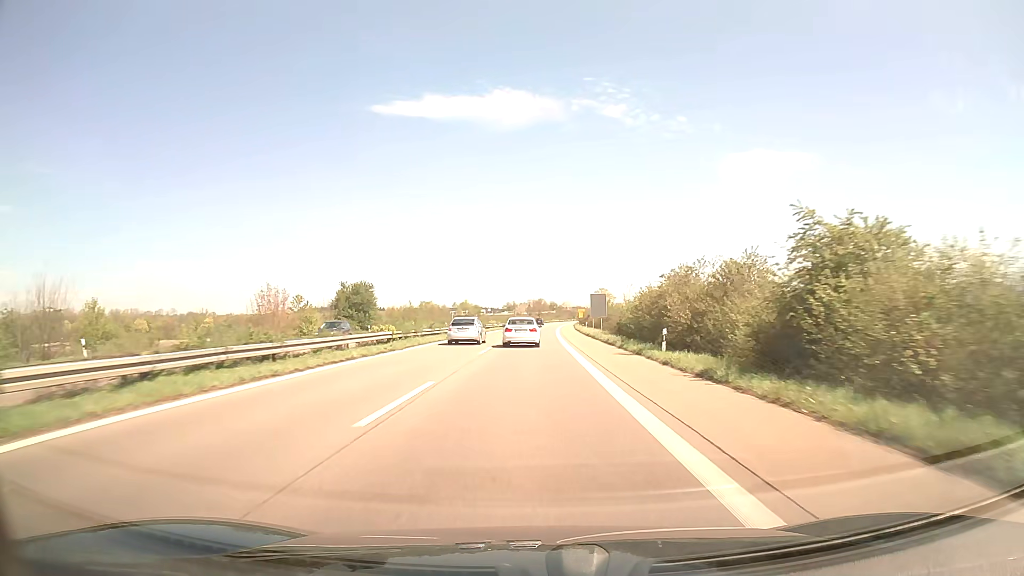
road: trunk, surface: asphalt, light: Day
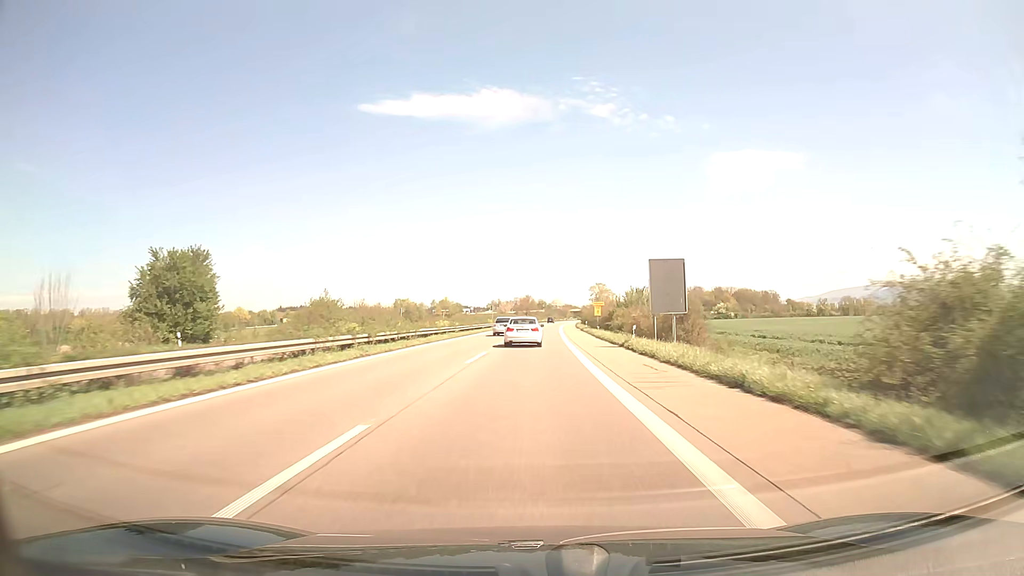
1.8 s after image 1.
(+0.4, +42.0) m; +1°
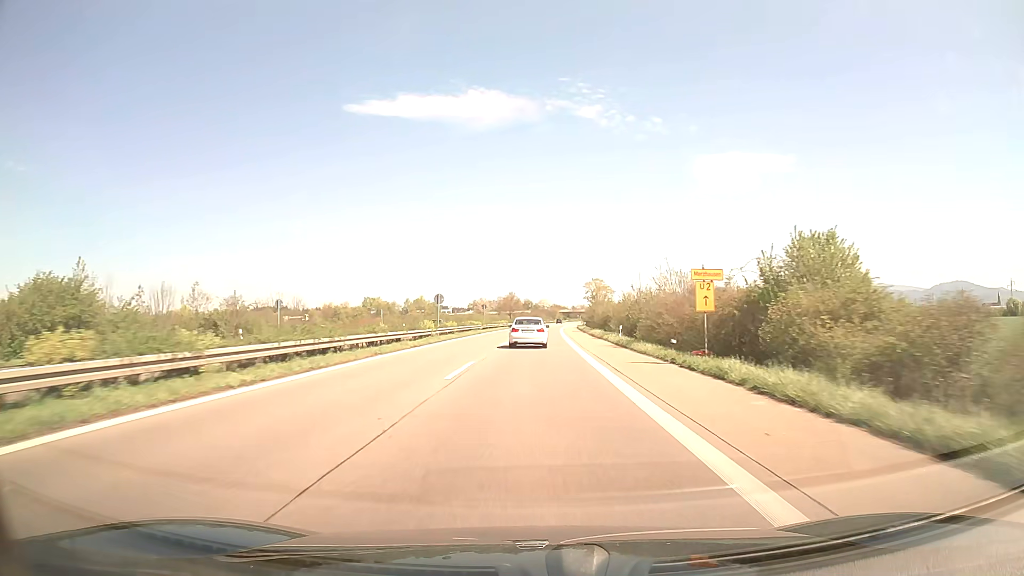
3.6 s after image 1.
(+0.4, +41.8) m; +1°
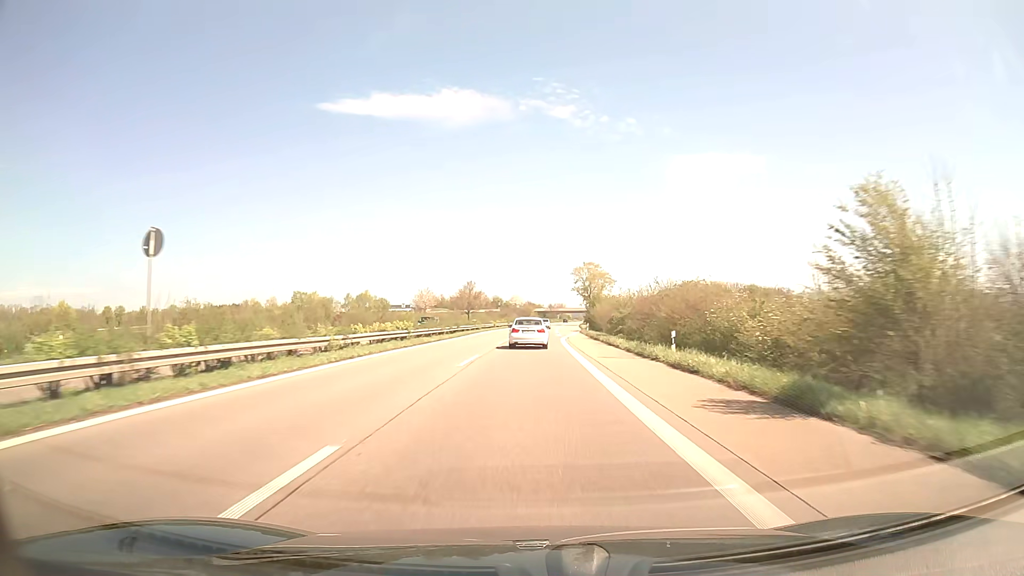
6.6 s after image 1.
(+1.5, +68.4) m; +2°
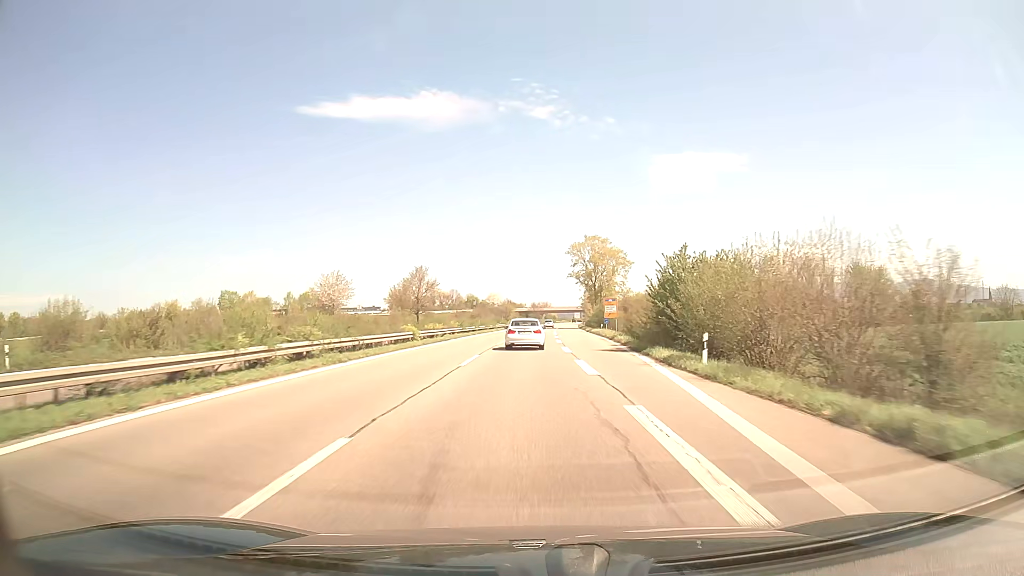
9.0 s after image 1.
(+0.8, +53.7) m; +2°
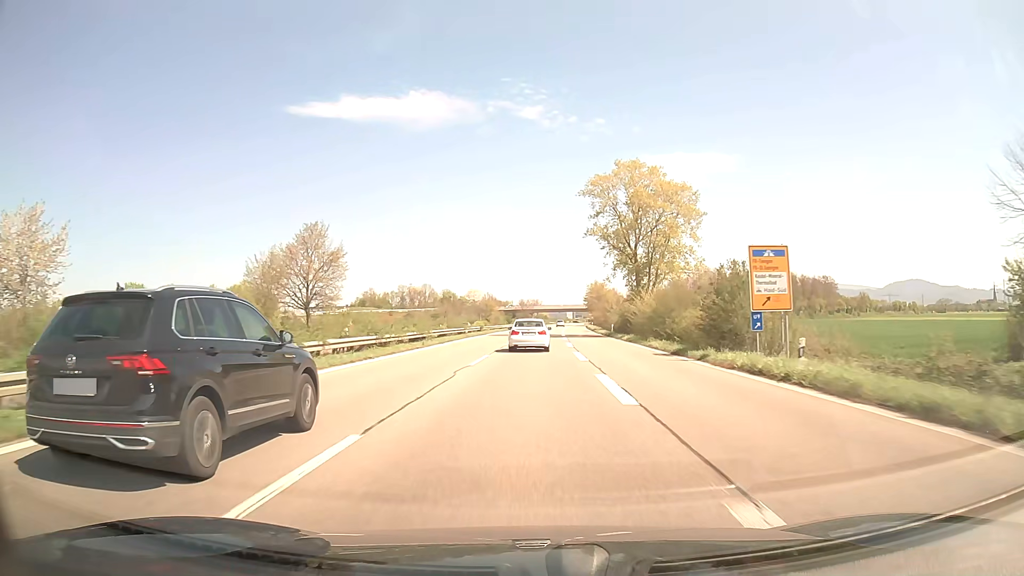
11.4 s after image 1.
(+0.6, +54.4) m; +1°
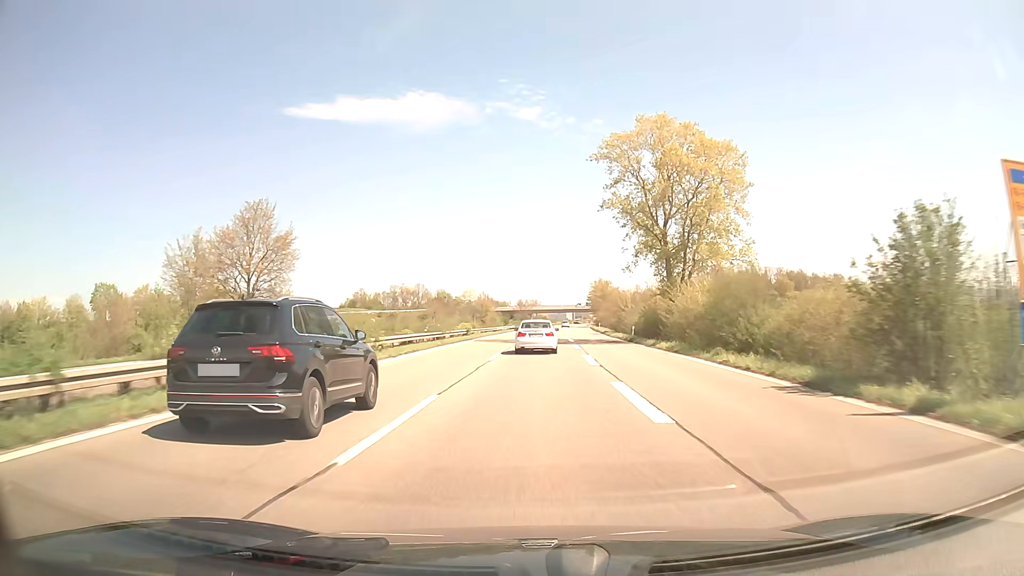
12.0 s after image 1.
(0.0, +14.0) m; 0°
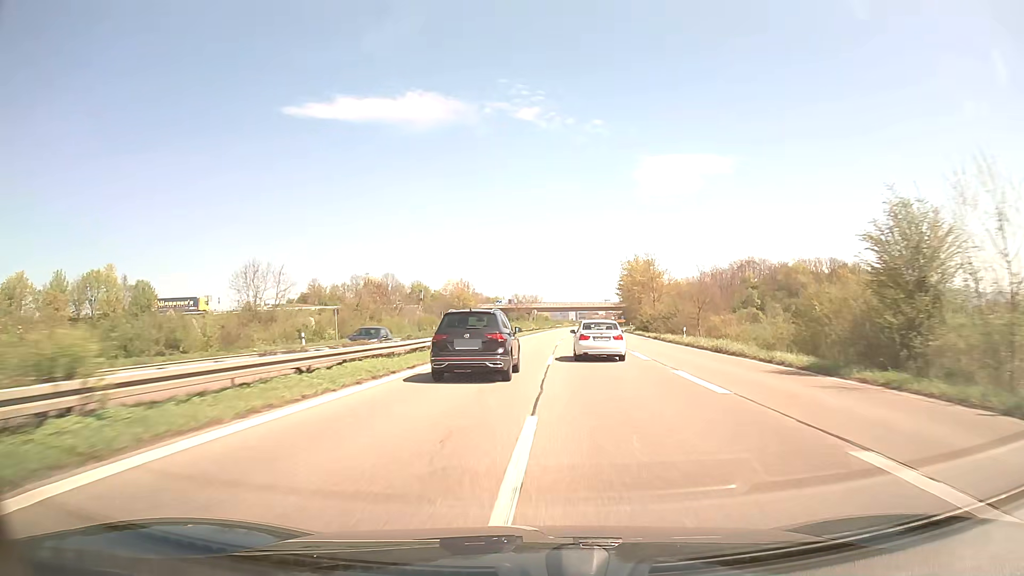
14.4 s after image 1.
(-0.1, +57.1) m; 0°
(0, +10) (0, +20) (0, +30) (+1, +40) (+1, +50) (+1, +60) (+2, +70) (+3, +80) (+3, +90) (+4, +100) m
